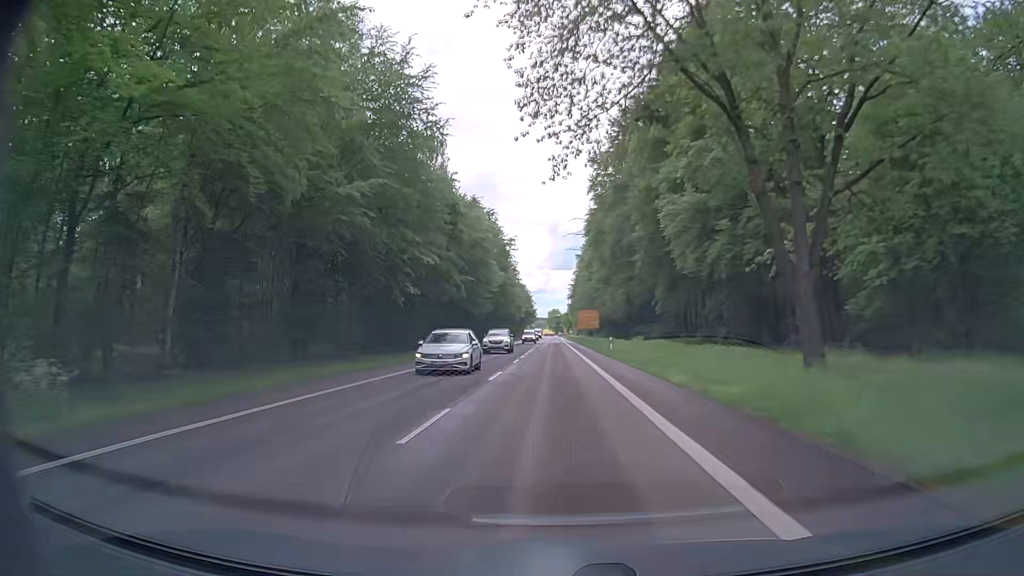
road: secondary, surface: asphalt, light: Day
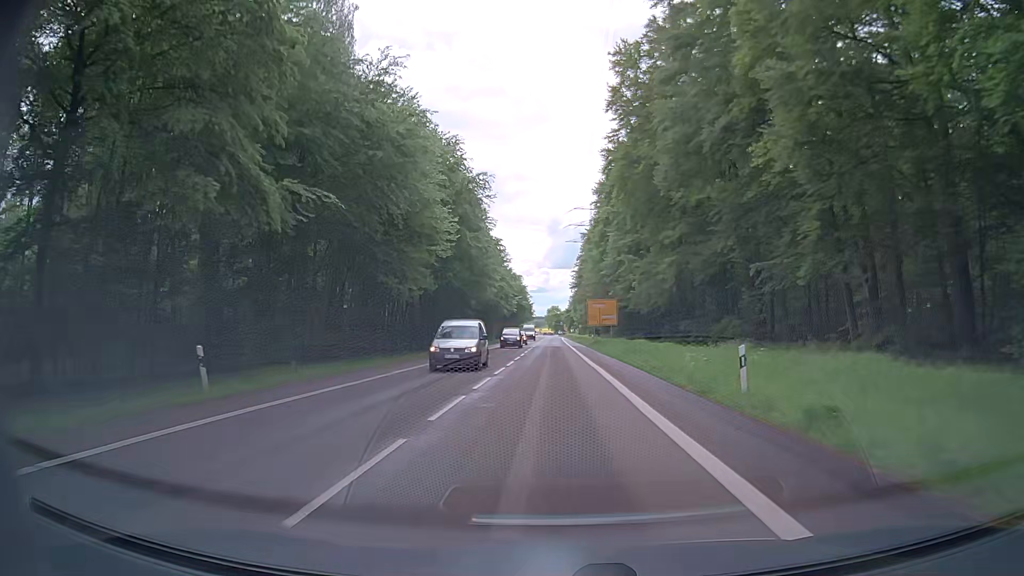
(0.0, +32.8) m; 0°
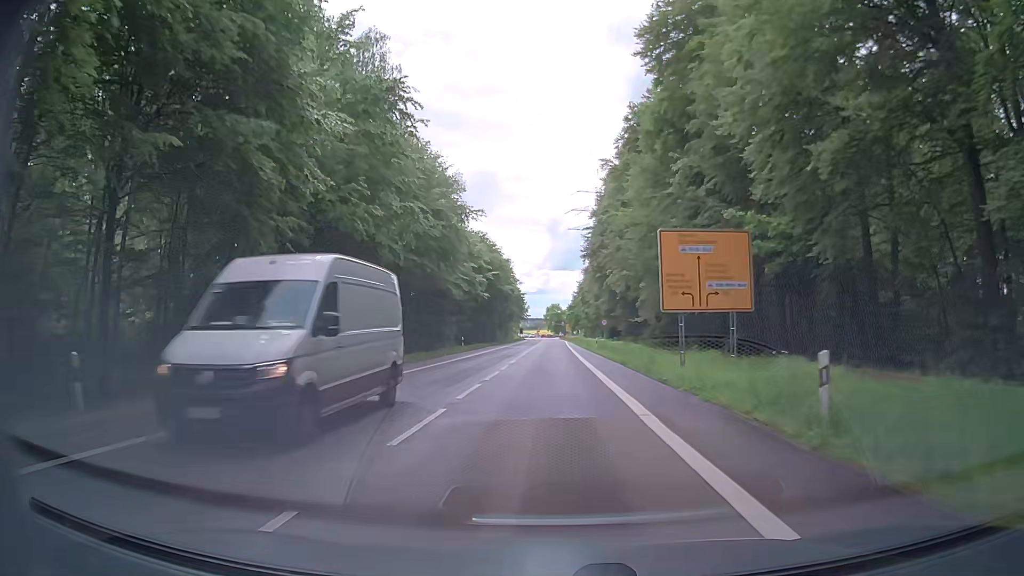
(-0.1, +54.6) m; 0°
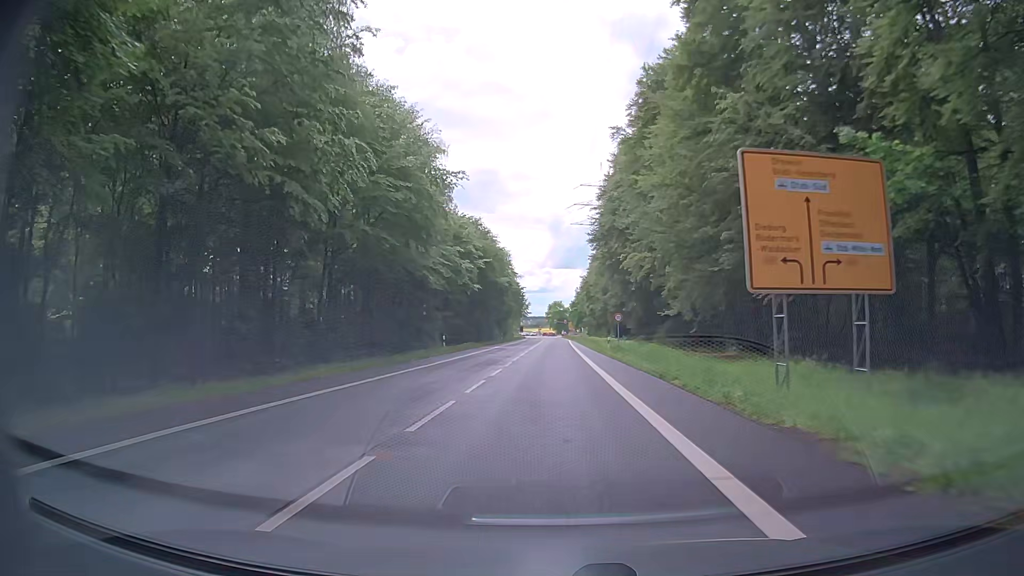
(0.0, +10.9) m; 0°
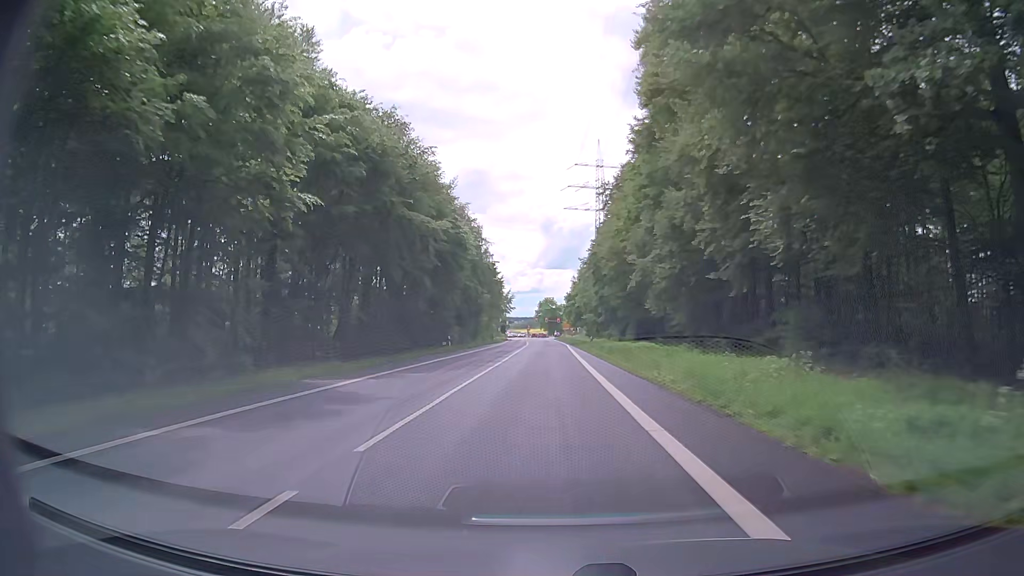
(+0.1, +43.7) m; +1°
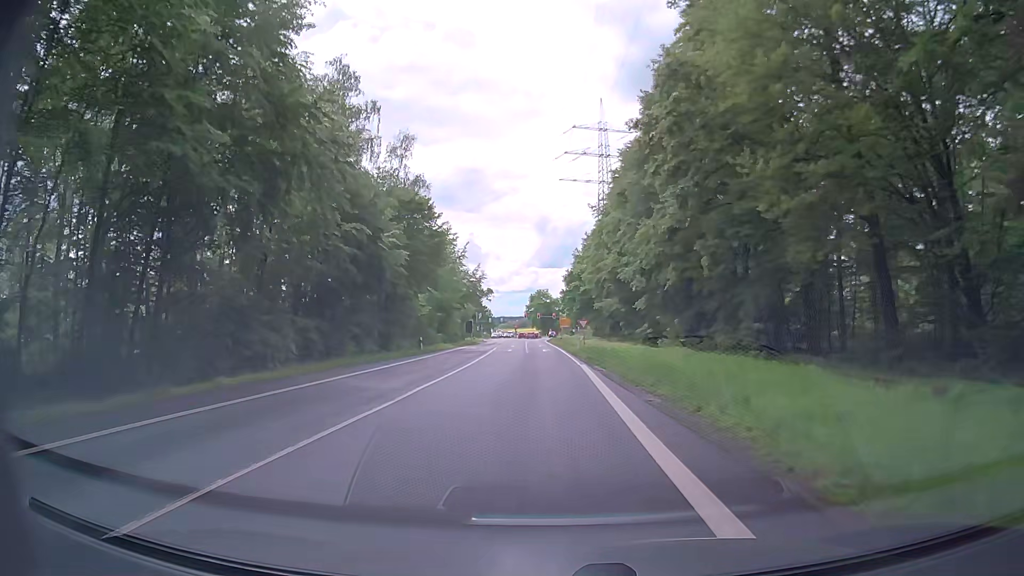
(+0.3, +54.5) m; +1°
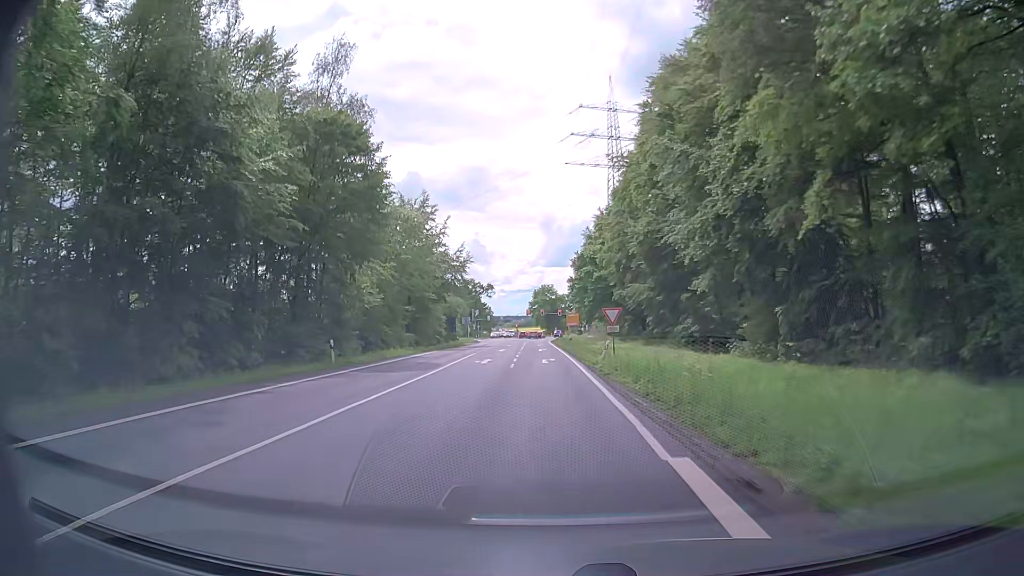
(-0.2, +21.8) m; -1°
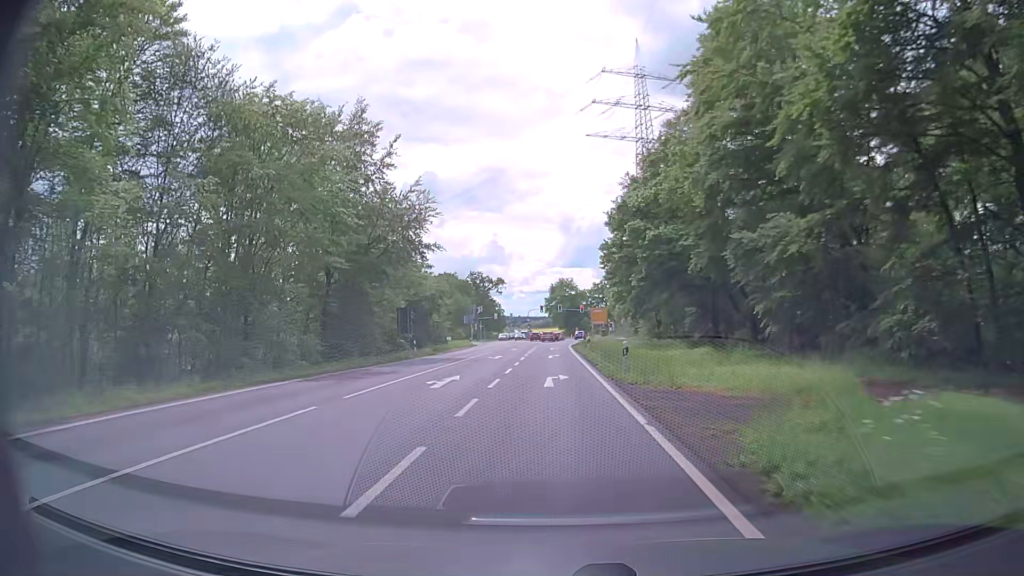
(-0.3, +32.7) m; -1°
(0, +10) (0, +20) (0, +30) (0, +40) (0, +50) (0, +60) (0, +70) (0, +80) (+1, +90) (+2, +100) m
